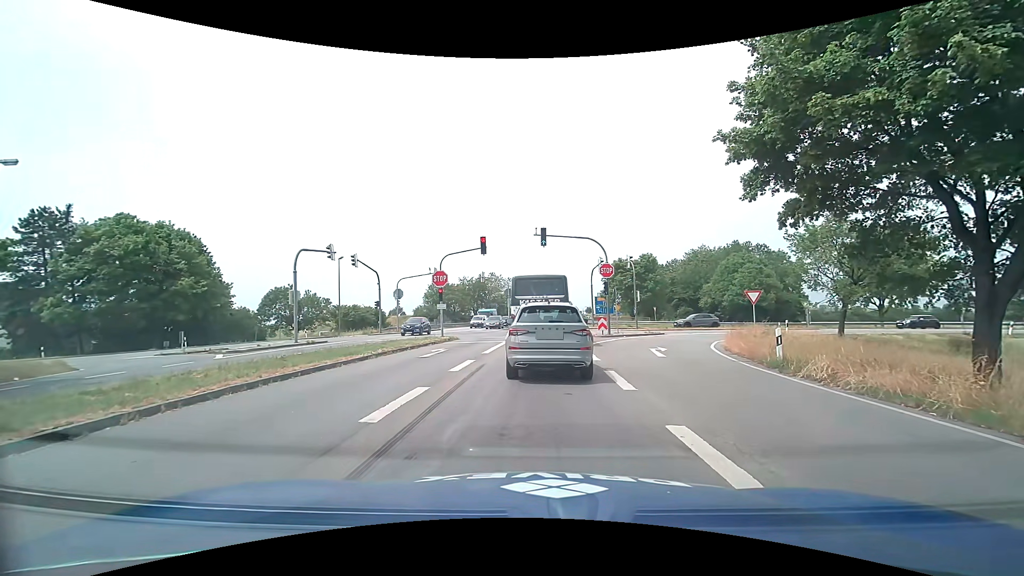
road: primary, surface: asphalt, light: Day
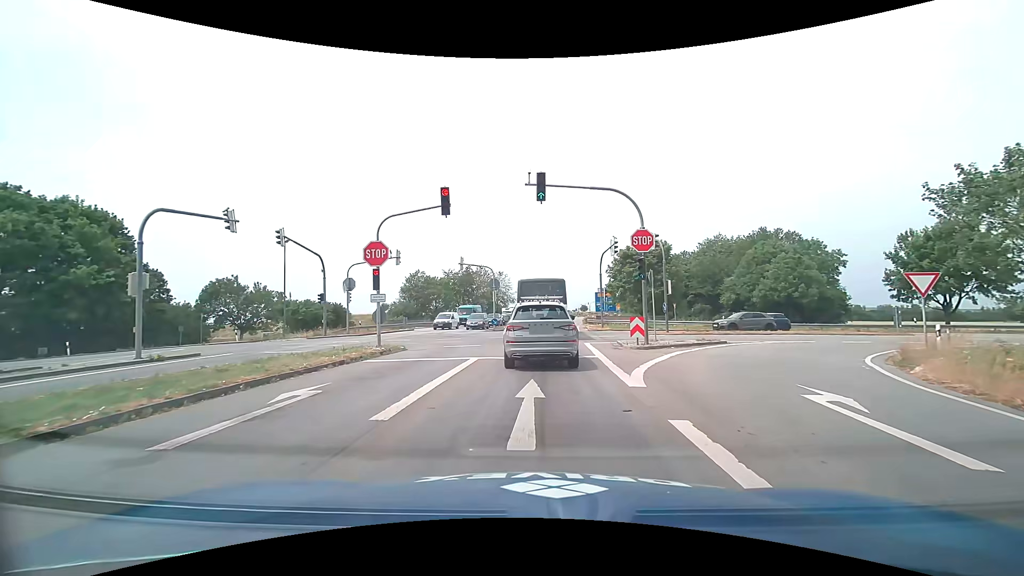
(+0.3, +12.3) m; +1°
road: tertiary_link
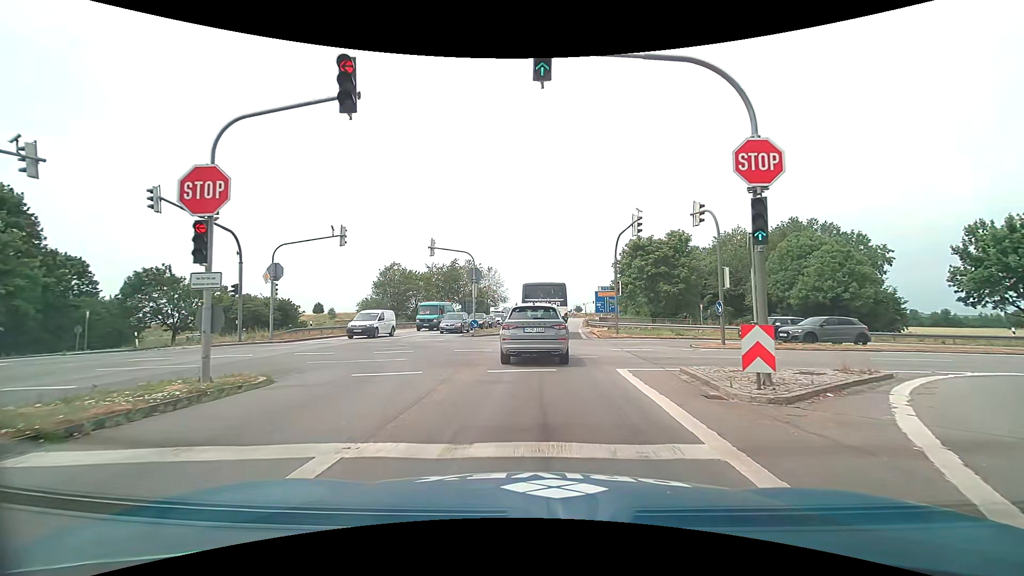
(+0.1, +10.5) m; +1°
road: primary
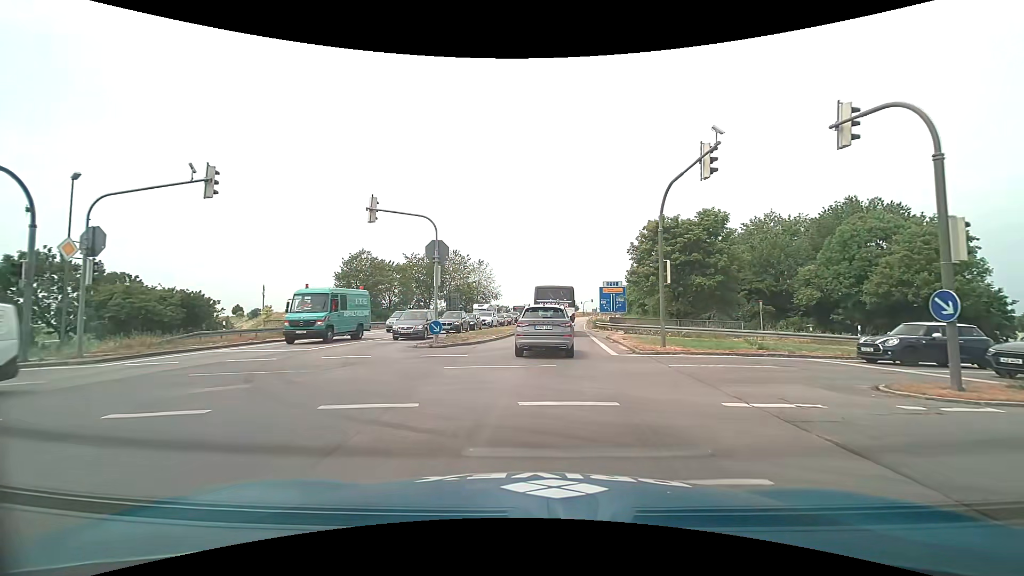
(+0.1, +11.9) m; +1°
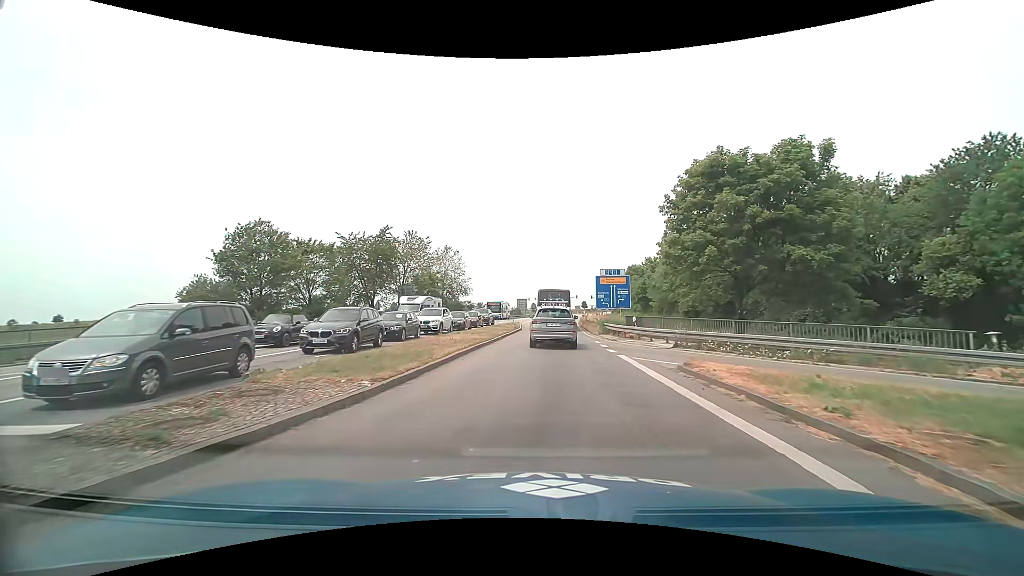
(+0.3, +18.4) m; +2°
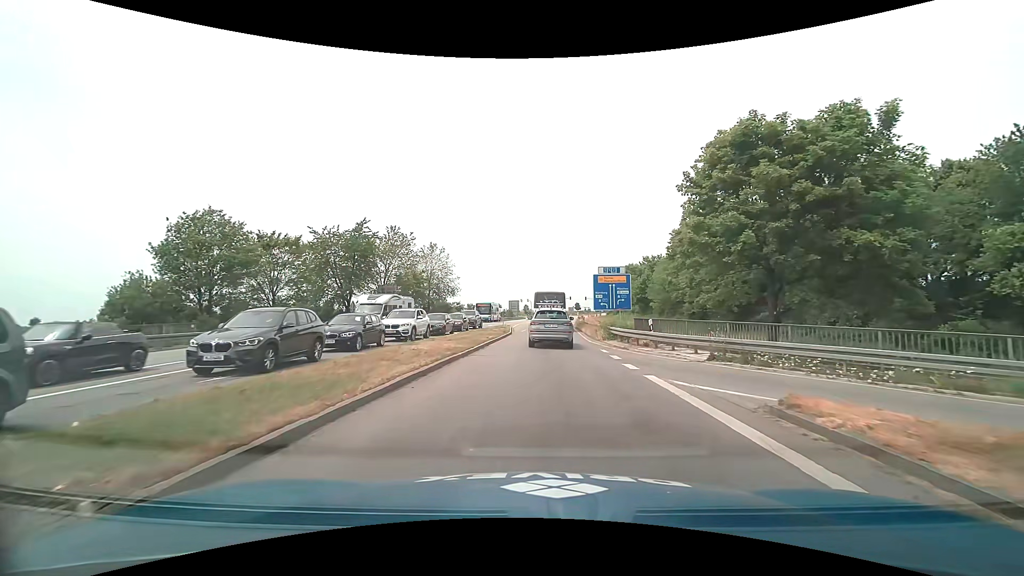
(0.0, +5.1) m; +1°
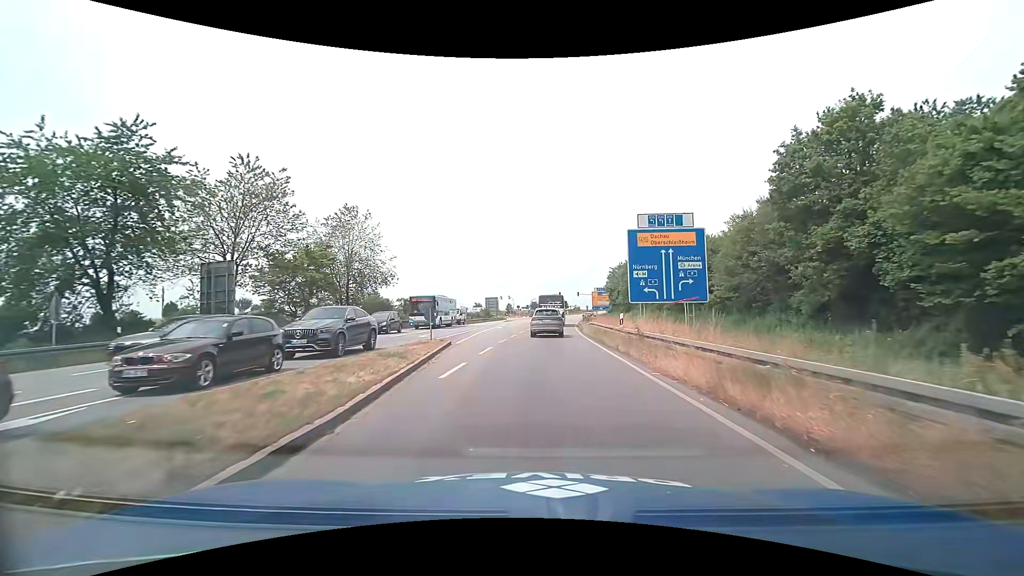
(+0.7, +28.7) m; +2°
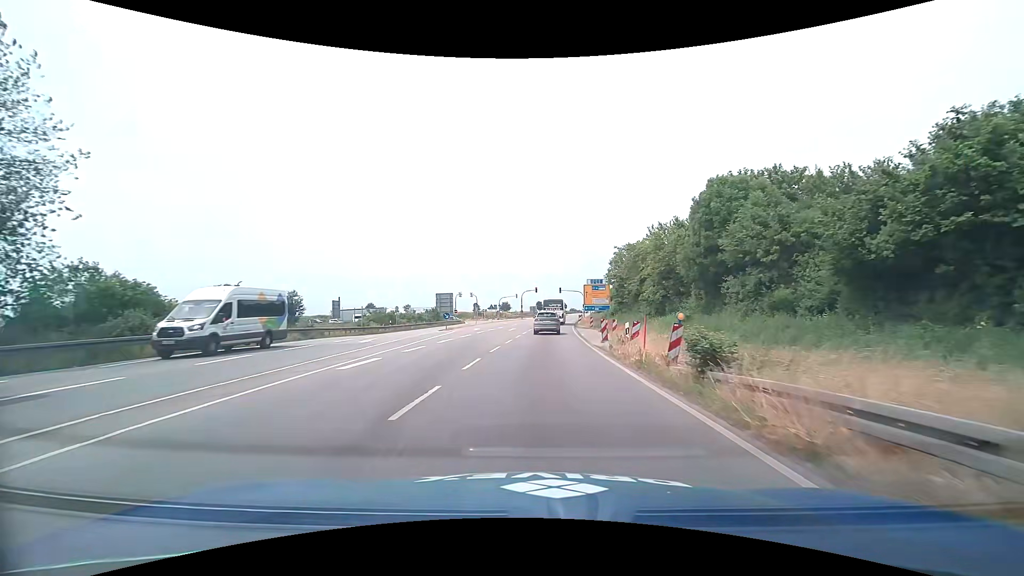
(+0.7, +34.1) m; +3°
(0, +10) (0, +20) (0, +30) (+1, +40) (+2, +50) (+2, +60) (+3, +70) (+4, +80) (+5, +90) (+6, +100) m
